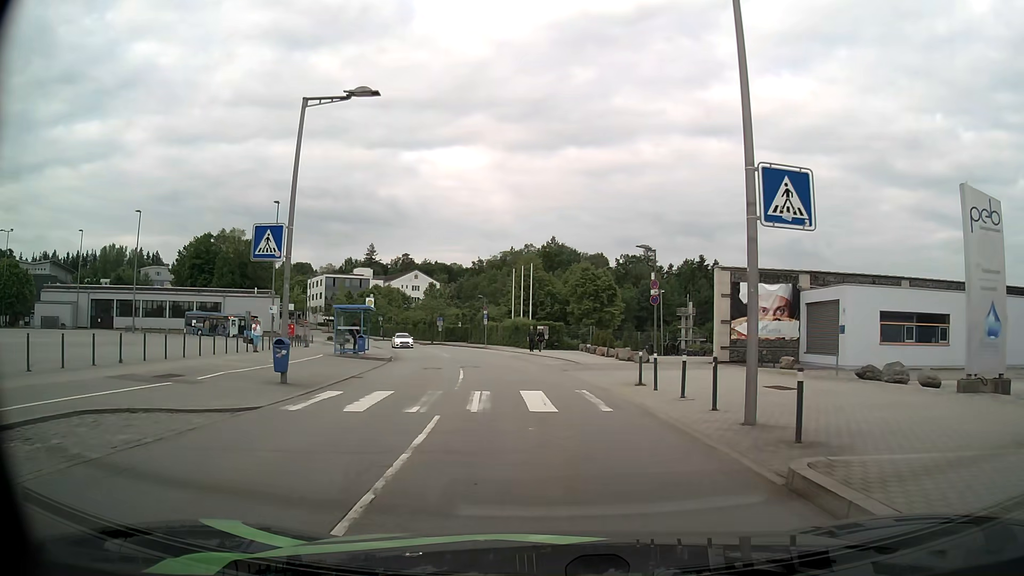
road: secondary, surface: asphalt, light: Day
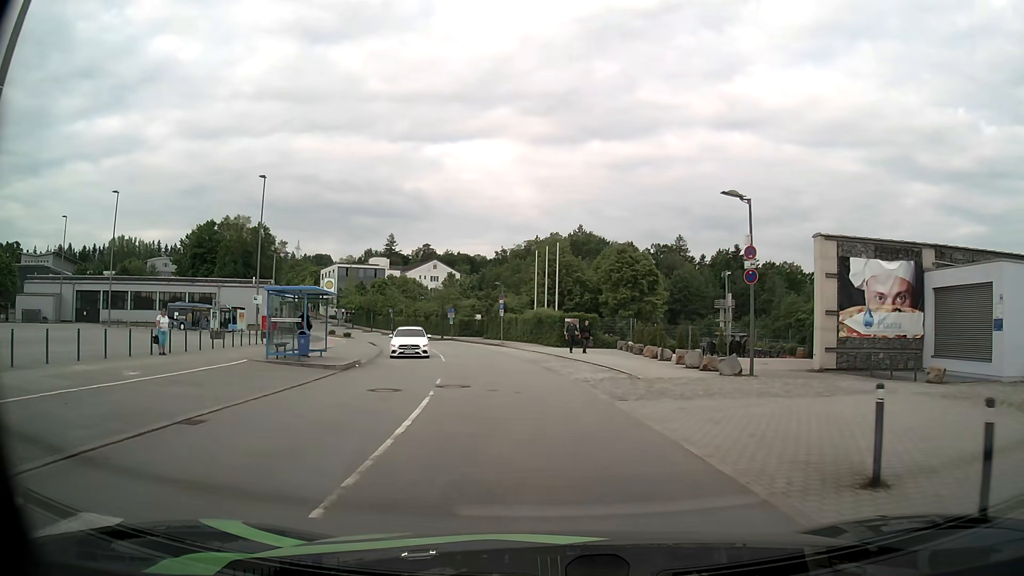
(-0.3, +11.1) m; -3°
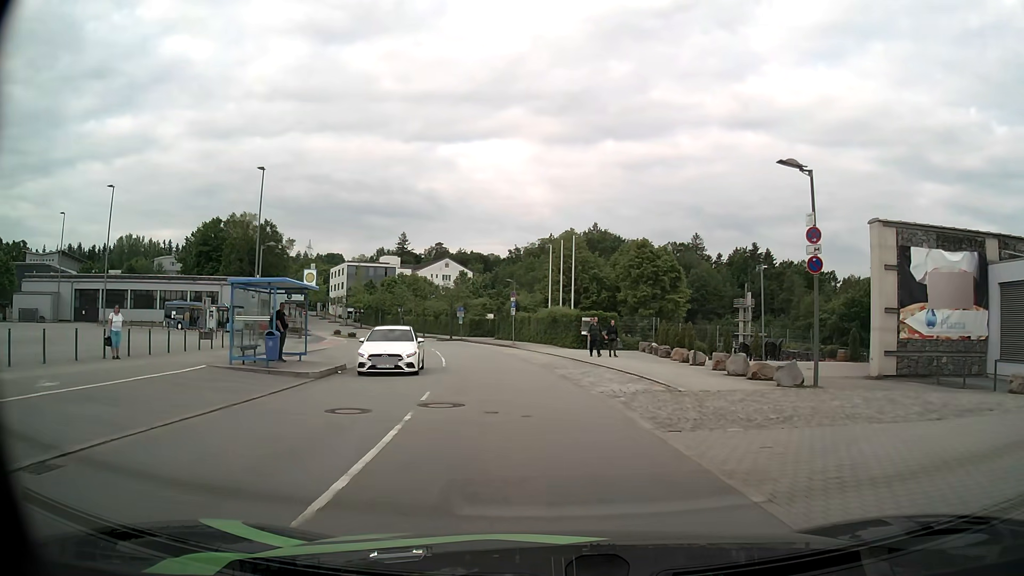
(0.0, +3.8) m; 0°
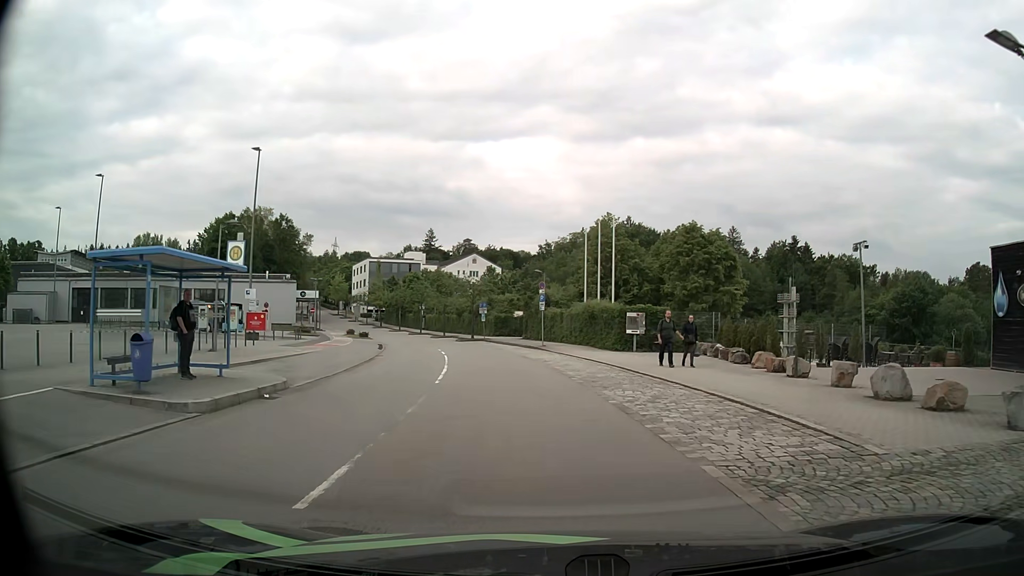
(-0.2, +7.9) m; -3°
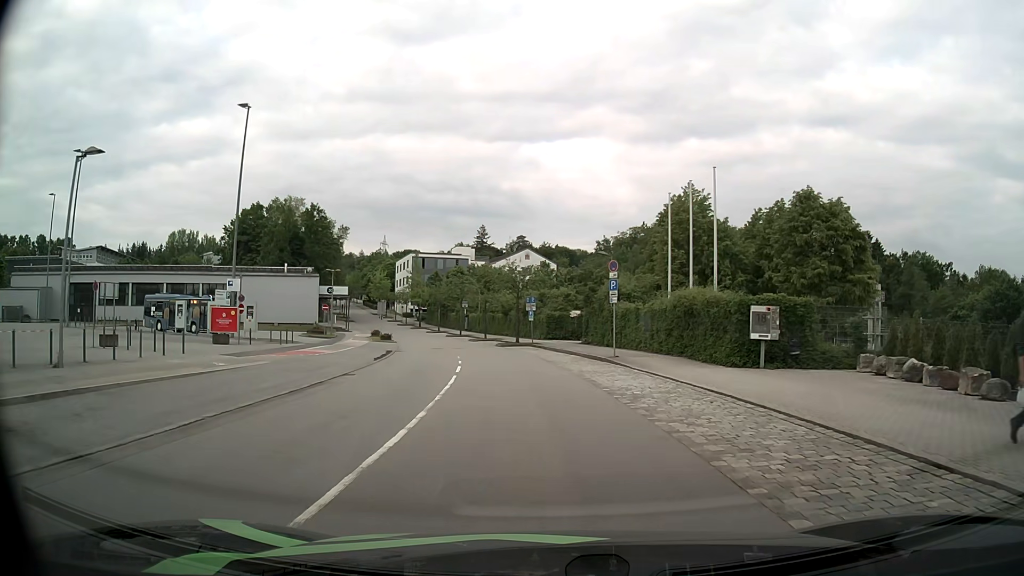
(-0.5, +13.0) m; -5°
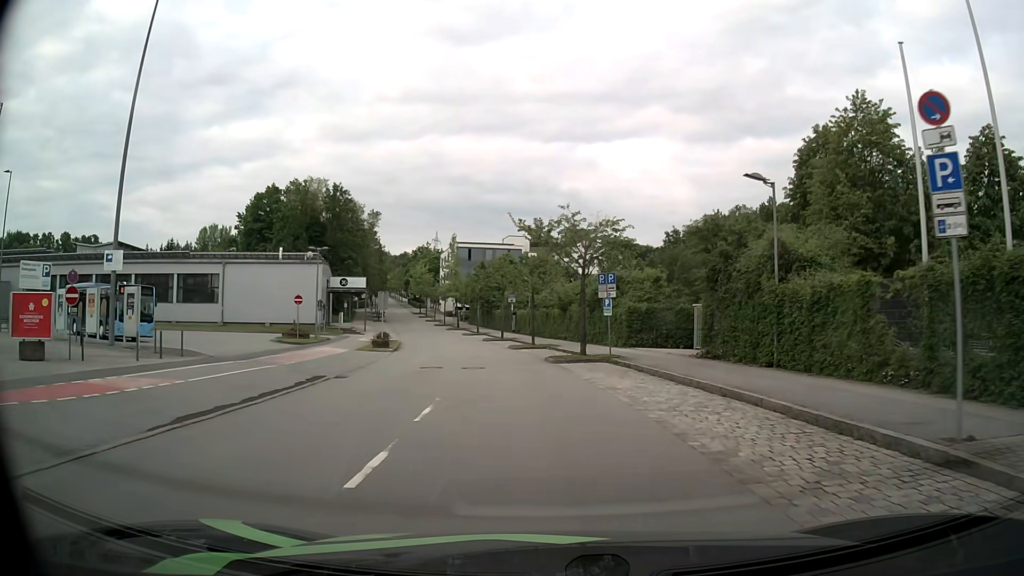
(-0.9, +19.7) m; -5°
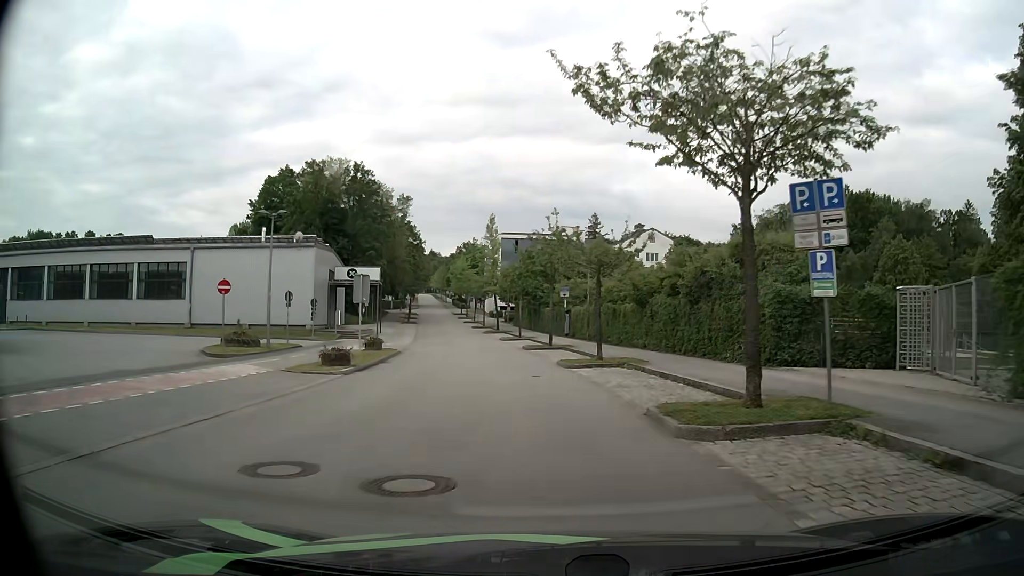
(-0.6, +16.2) m; -4°
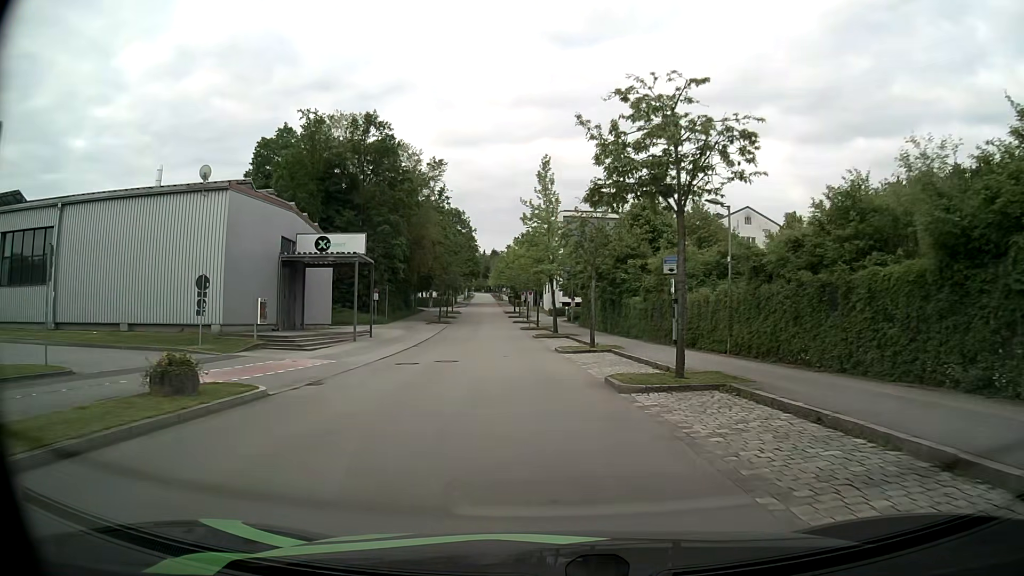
(-1.1, +23.2) m; -6°
(0, +10) (-1, +20) (-1, +30) (-2, +40) (-3, +50) (-4, +60) (-5, +70) (-6, +80) (-7, +90) (-7, +100) m
